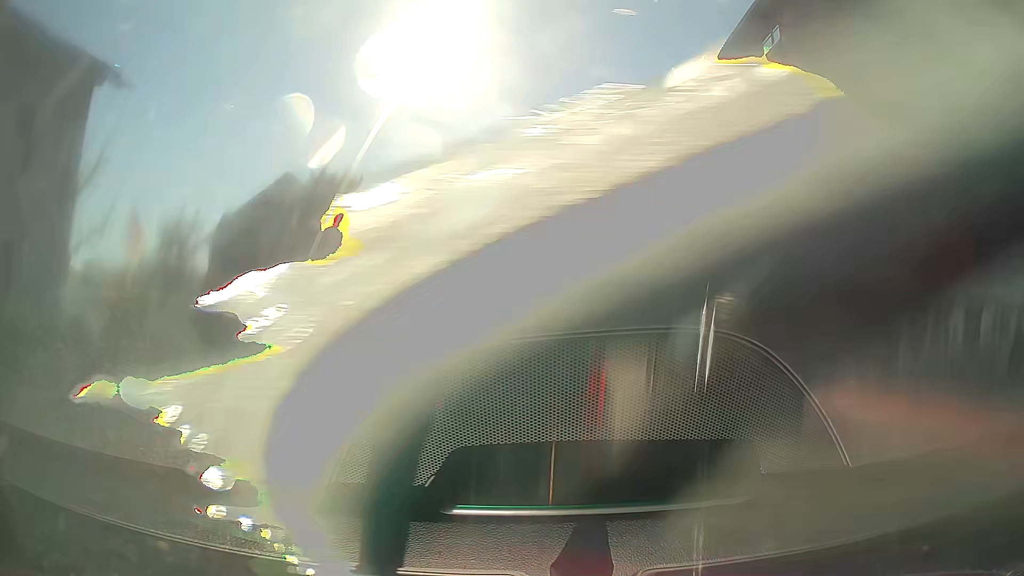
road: primary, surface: asphalt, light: Day
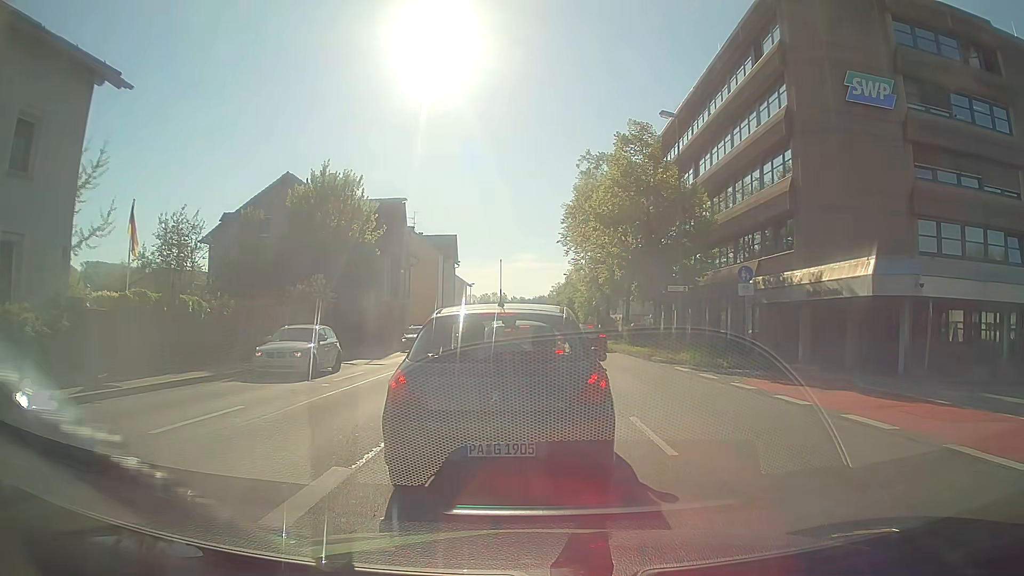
(0.0, 0.0) m; 0°
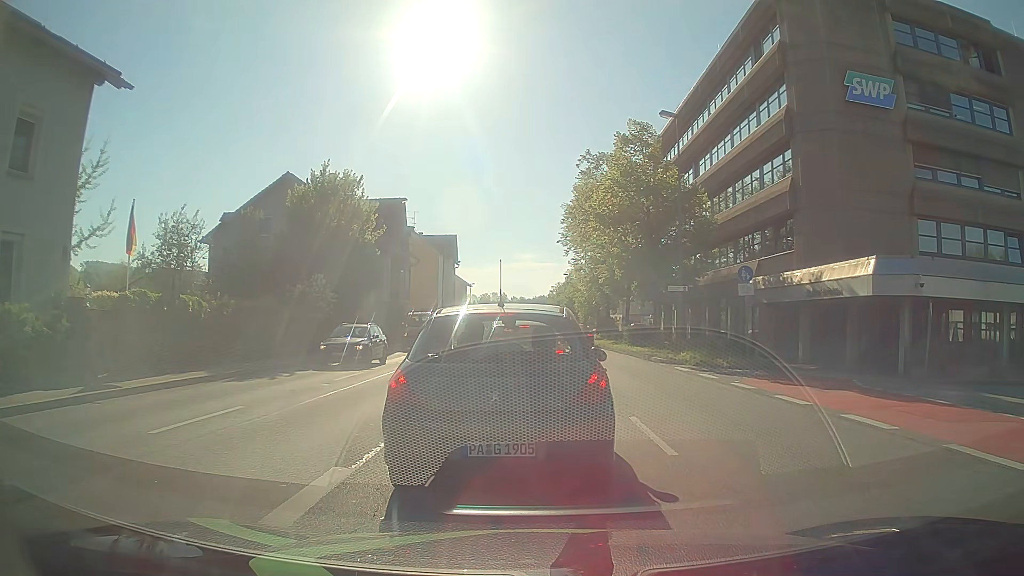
(0.0, 0.0) m; 0°
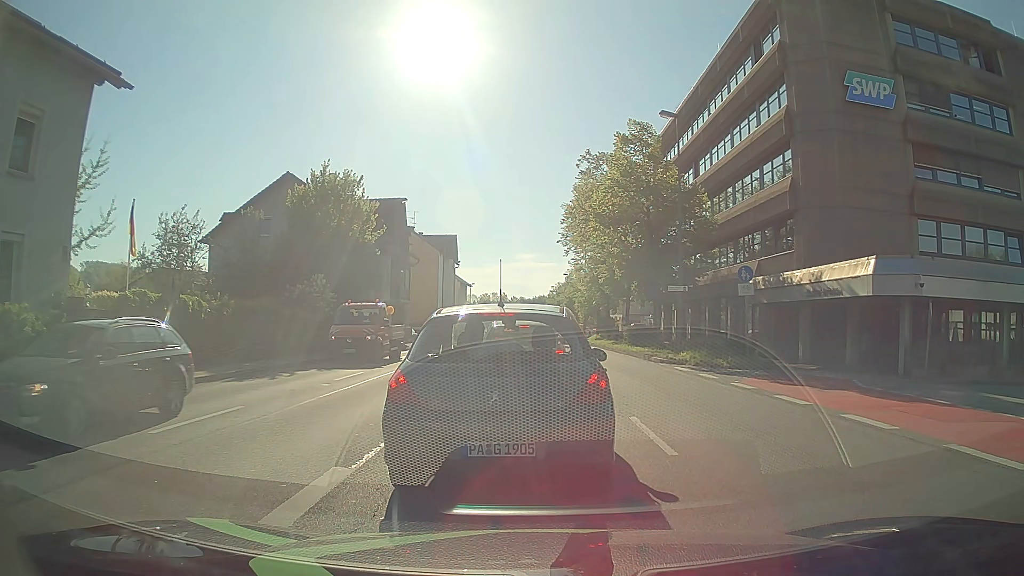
(0.0, 0.0) m; 0°
